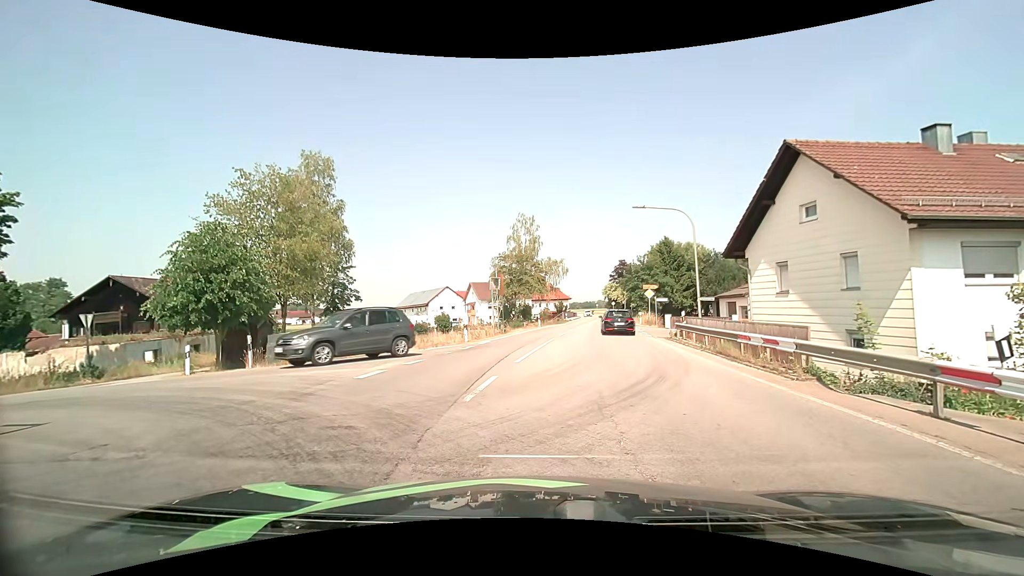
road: secondary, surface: asphalt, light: Day
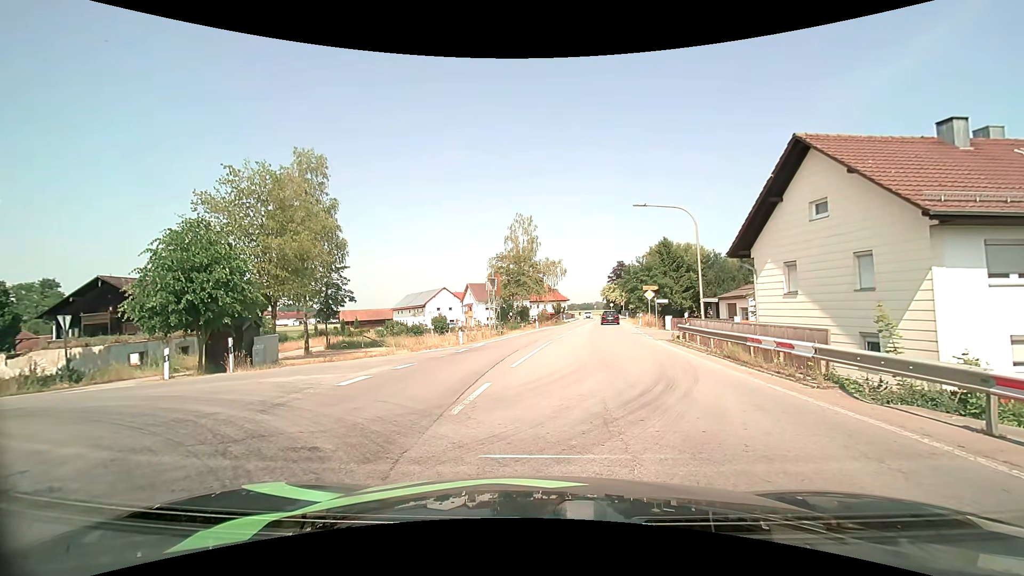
(0.0, +0.8) m; 0°
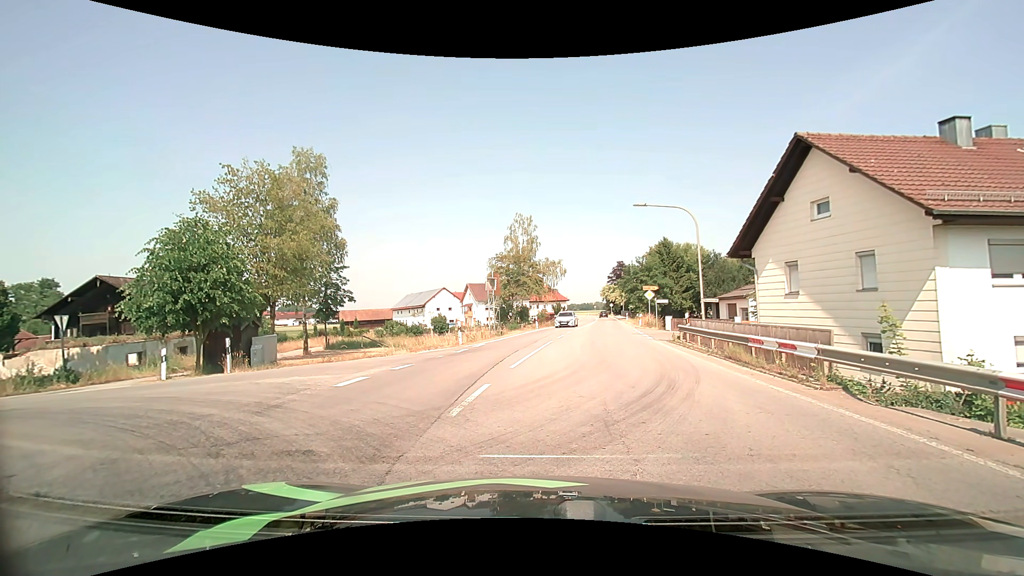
(0.0, +0.2) m; 0°
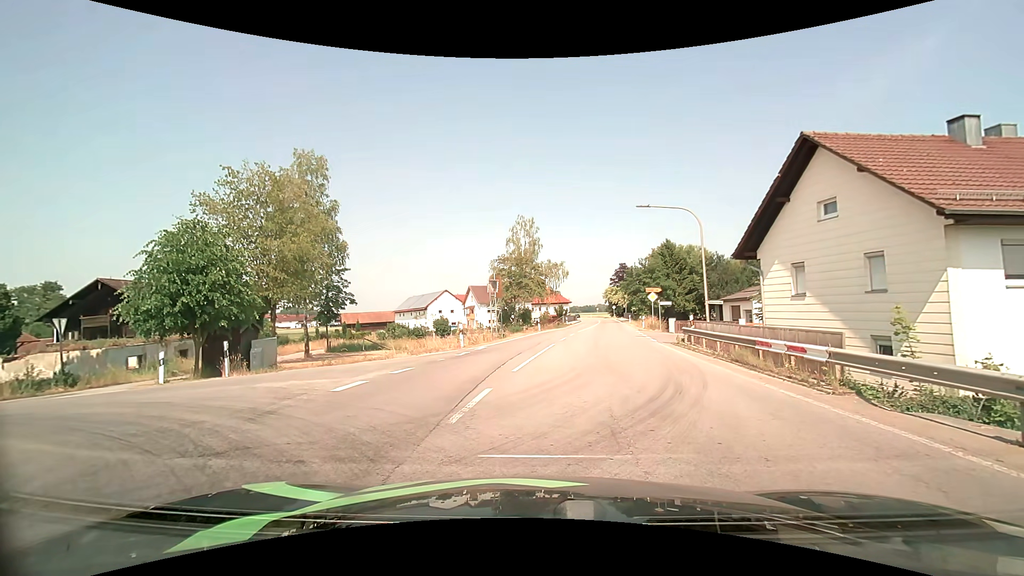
(0.0, +0.3) m; 0°
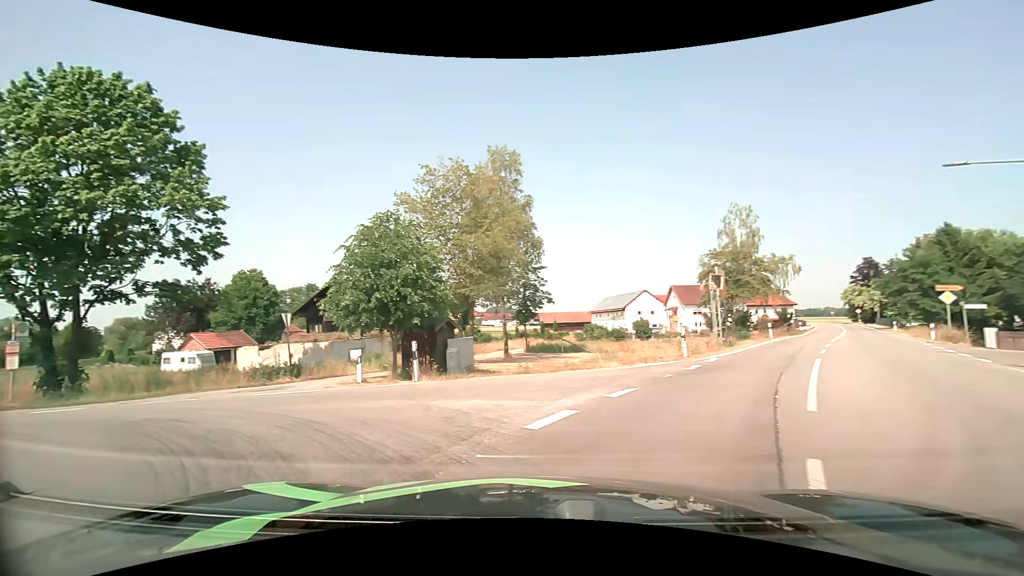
(-0.6, +4.1) m; -19°
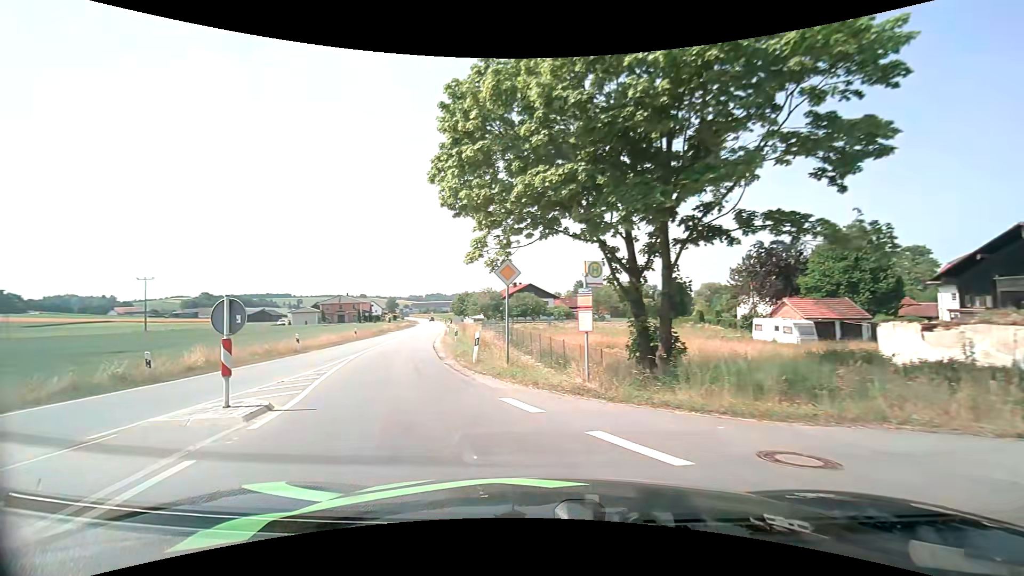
(-6.7, +9.7) m; -59°
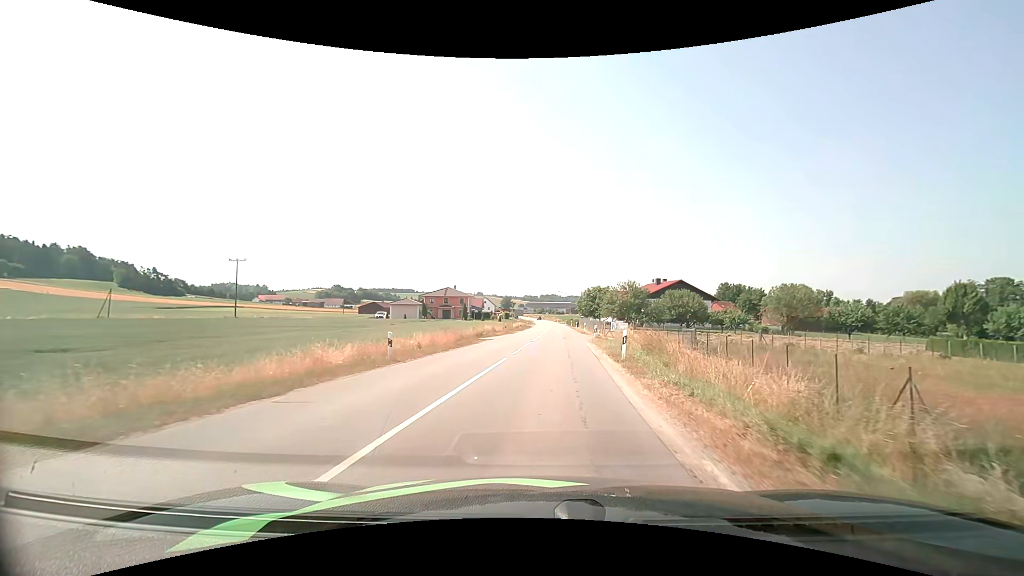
(-6.9, +26.3) m; -14°
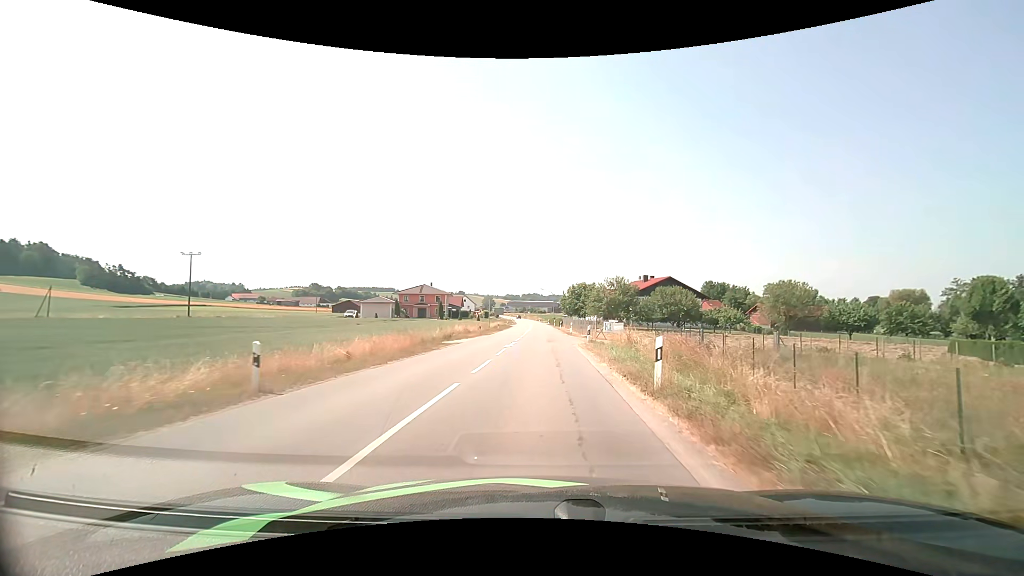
(+0.1, +6.9) m; +2°
